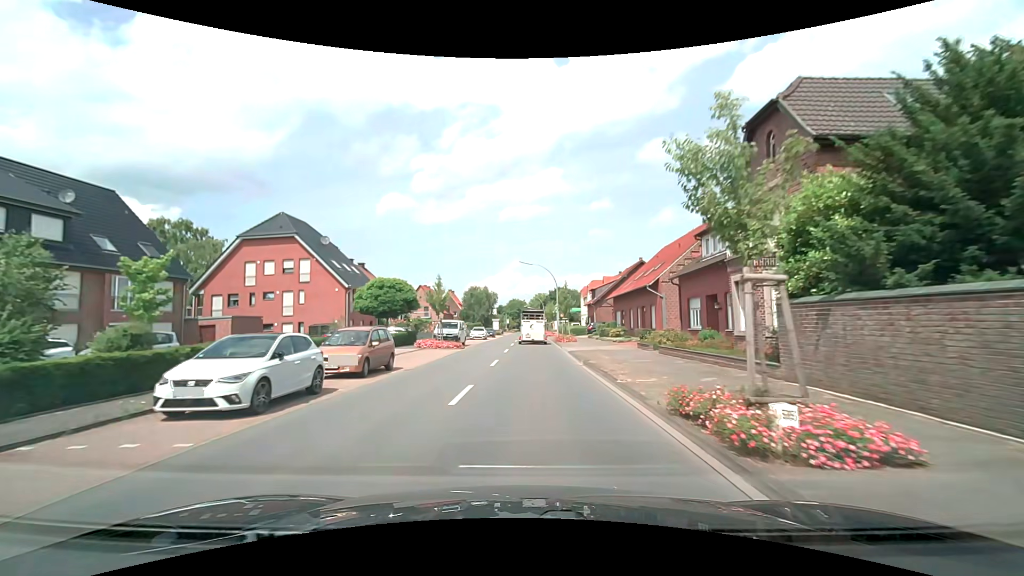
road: secondary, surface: asphalt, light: Day
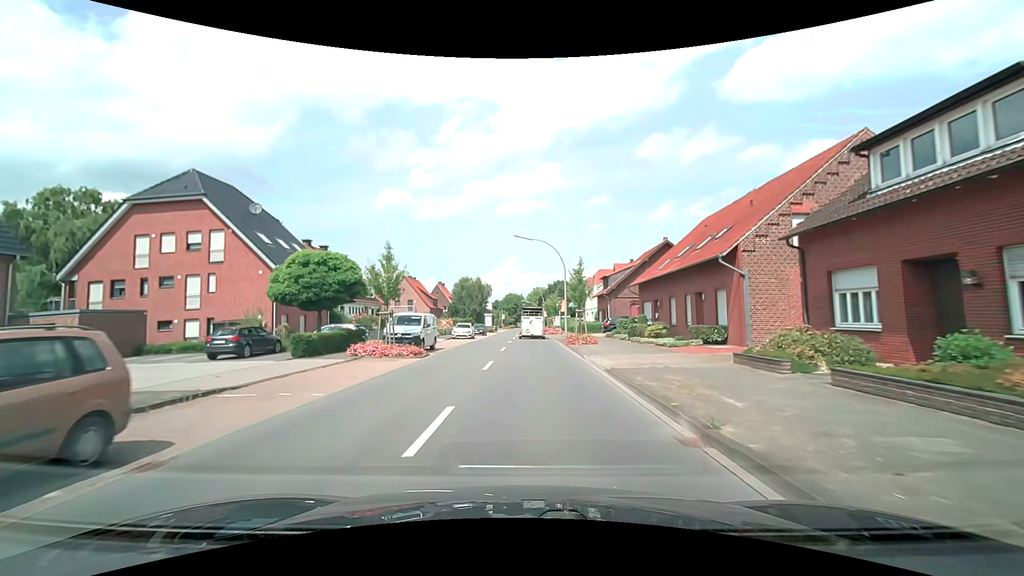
(0.0, +12.6) m; 0°
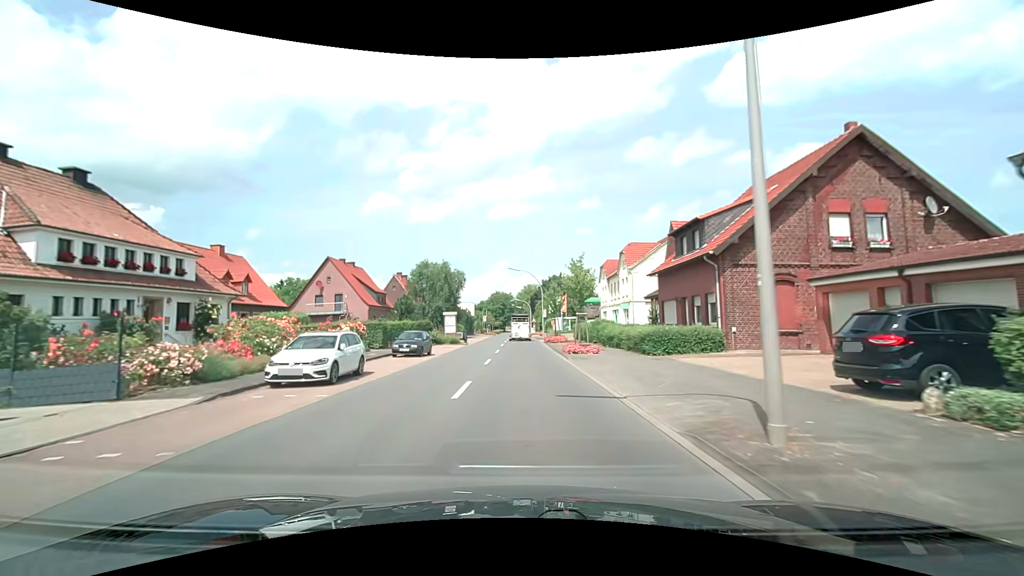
(+0.2, +31.8) m; +1°
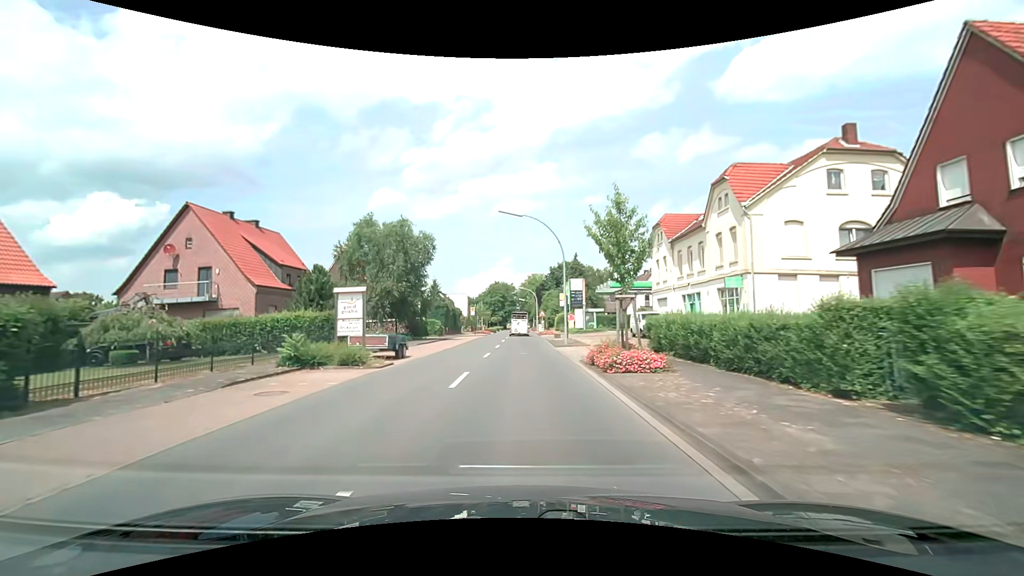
(-0.2, +26.7) m; 0°
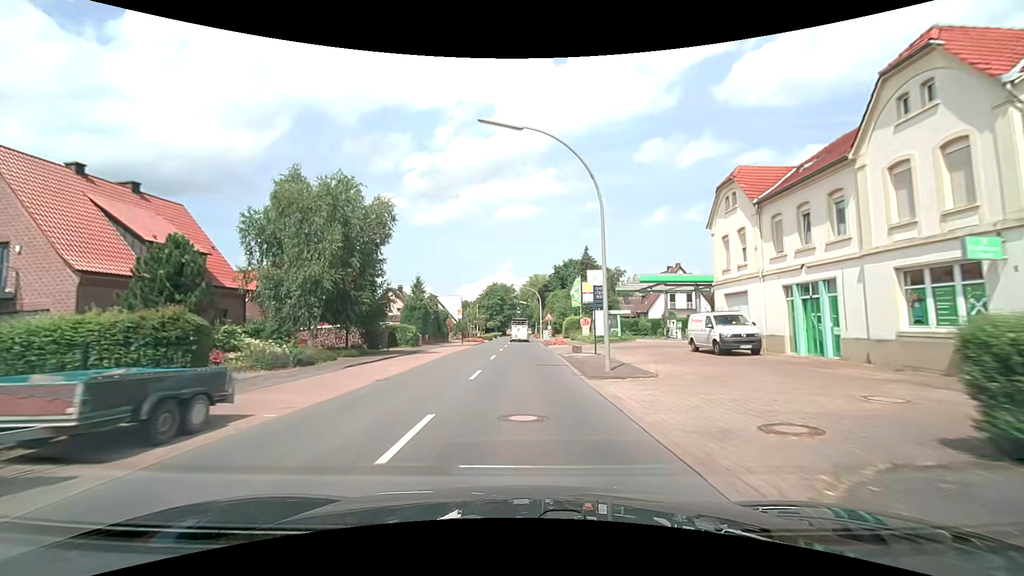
(-0.1, +14.2) m; -1°
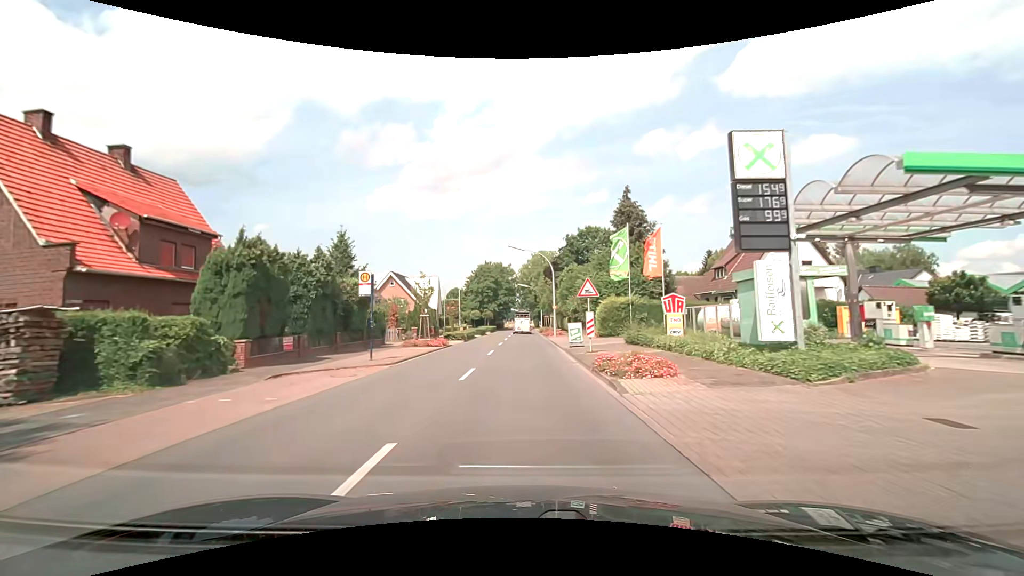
(+0.1, +29.8) m; 0°
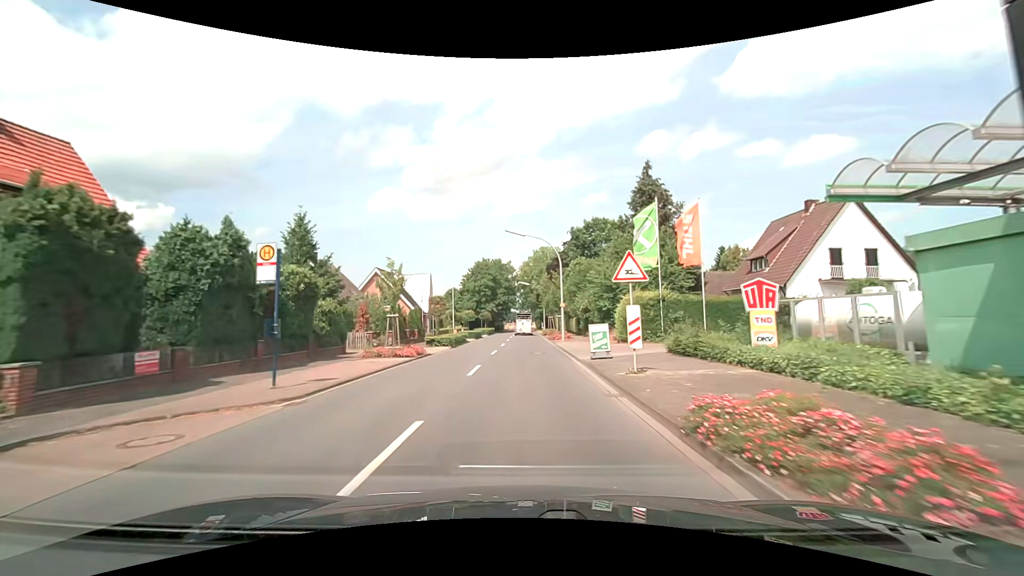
(-0.1, +7.7) m; -1°
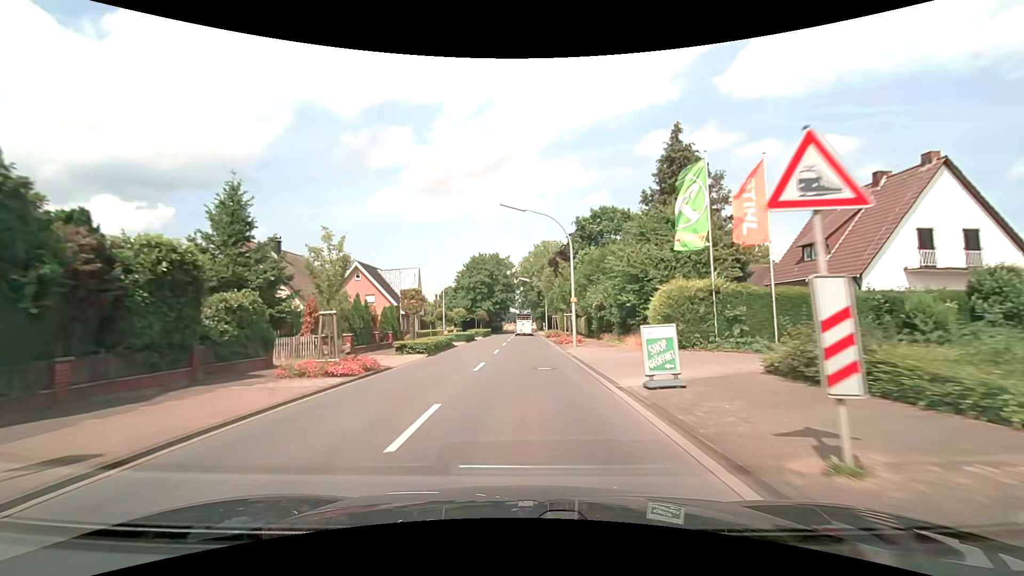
(0.0, +7.7) m; 0°
(0, +10) (0, +20) (0, +30) (0, +40) (0, +50) (0, +60) (0, +70) (0, +80) (0, +90) (0, +100) m
